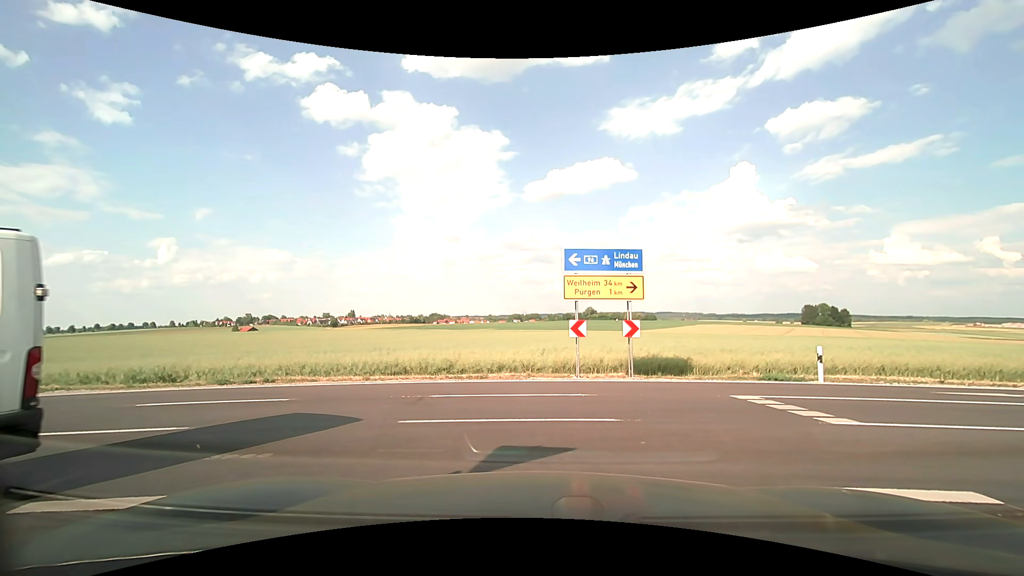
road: tertiary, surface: asphalt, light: Day
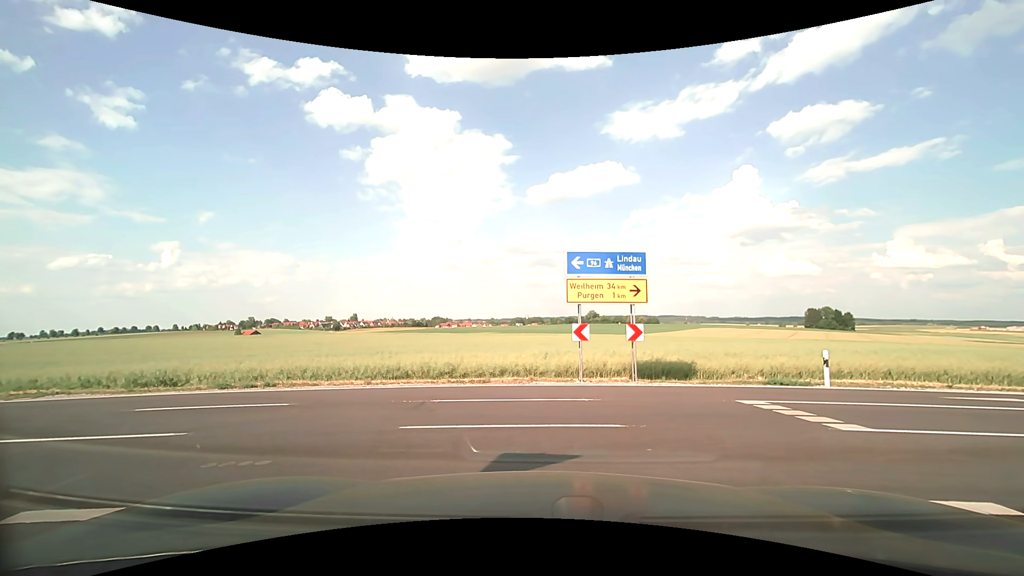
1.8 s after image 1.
(0.0, +0.1) m; 0°
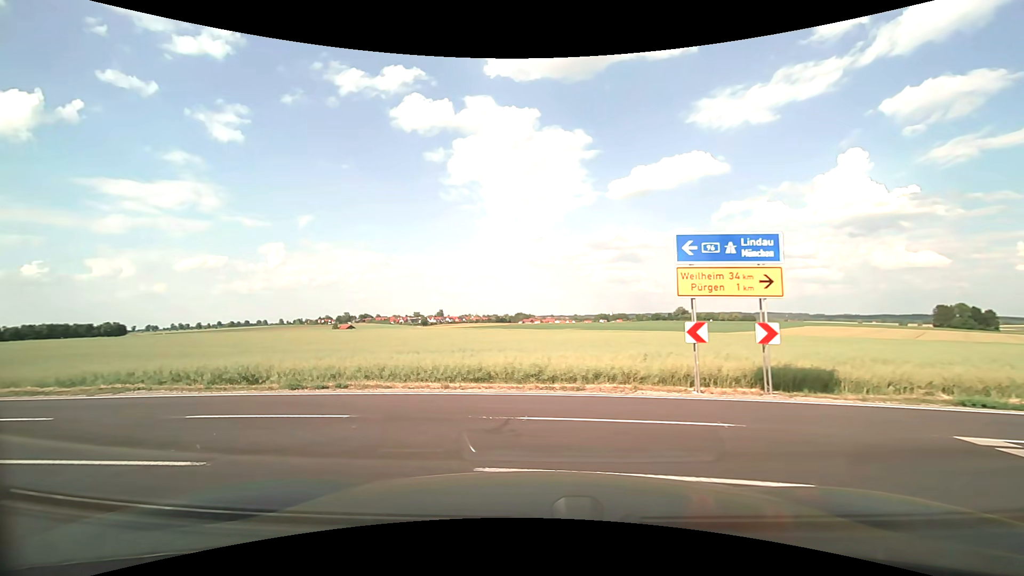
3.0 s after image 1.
(-0.2, +2.4) m; -9°
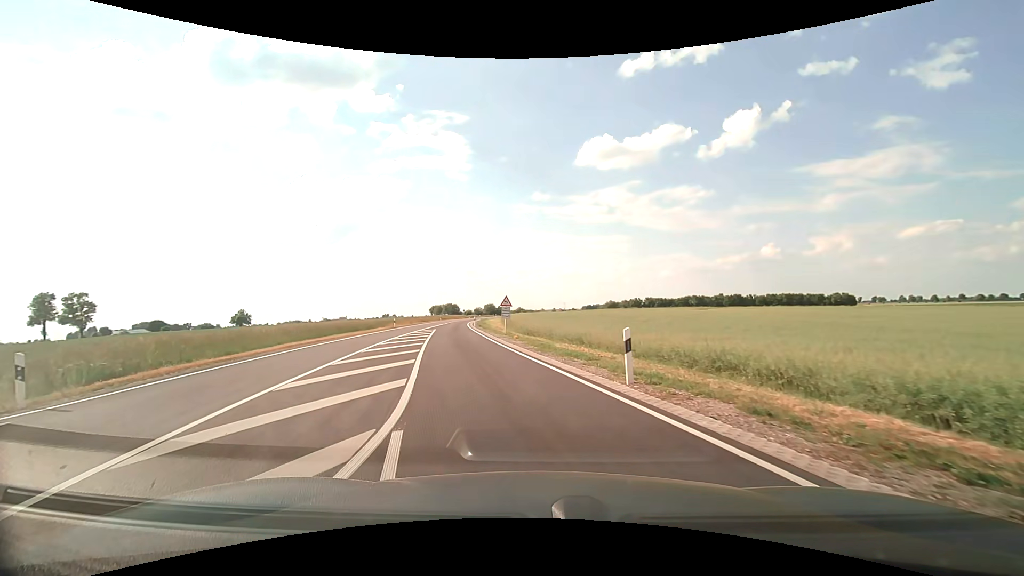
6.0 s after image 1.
(-10.6, +11.4) m; -73°
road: secondary
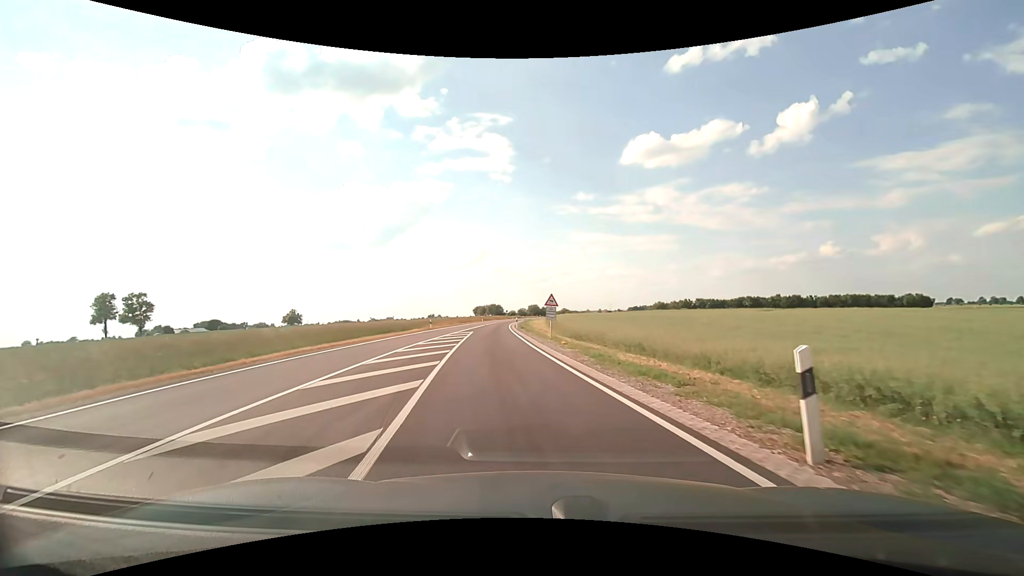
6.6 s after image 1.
(-0.2, +4.7) m; -5°
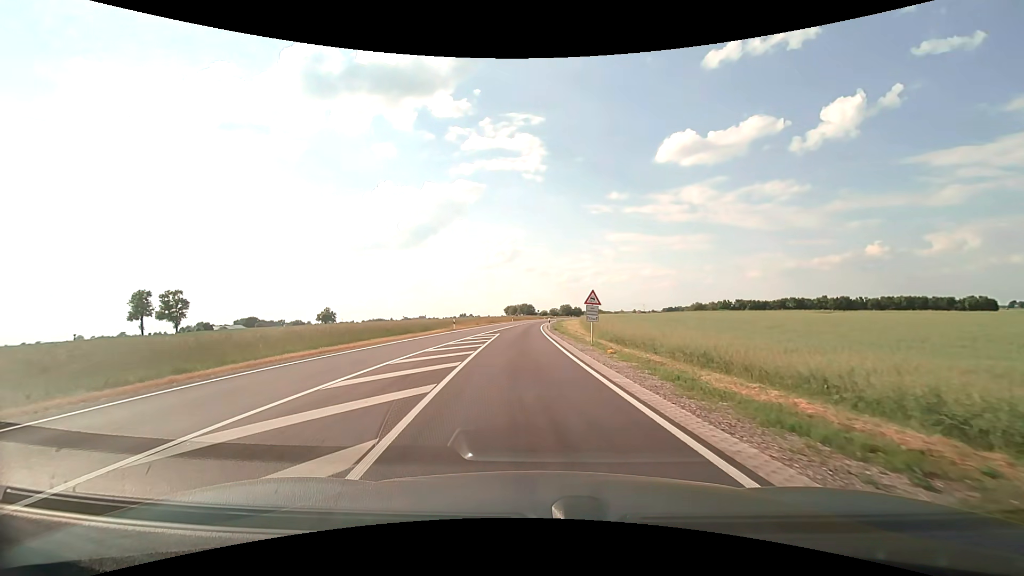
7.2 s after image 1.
(-0.2, +5.1) m; -4°
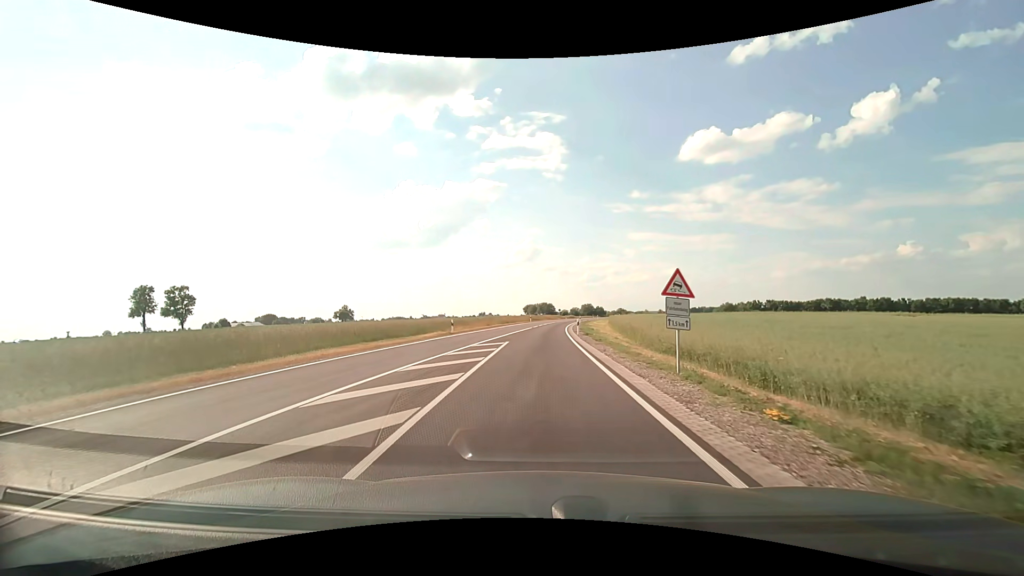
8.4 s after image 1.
(-0.4, +11.4) m; -3°
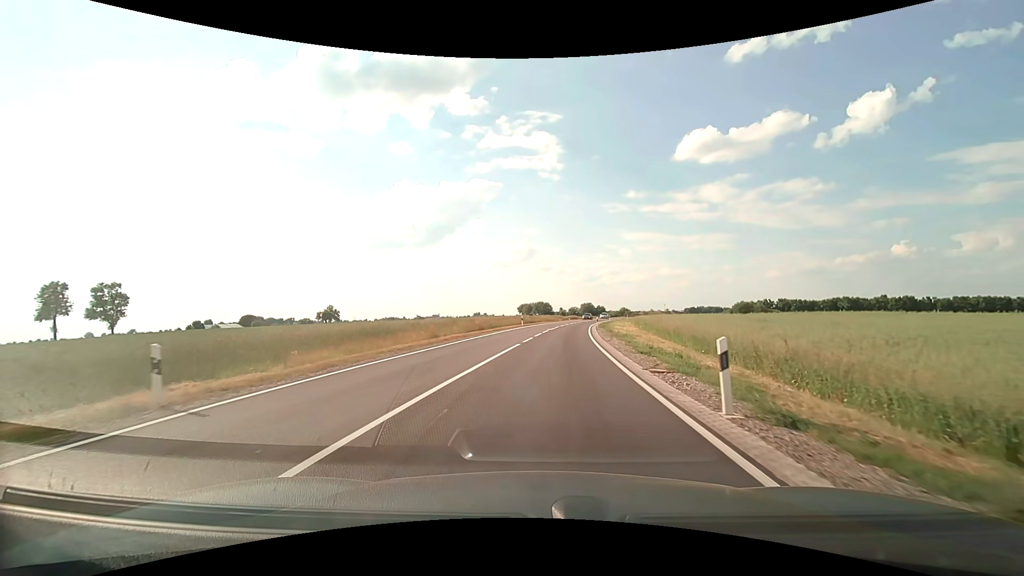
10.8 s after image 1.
(0.0, +27.5) m; 0°
(0, +10) (+1, +20) (+2, +30) (+3, +40) (+4, +50) (+5, +60) (+6, +70) (+8, +80) (+10, +89) (+12, +99) m
